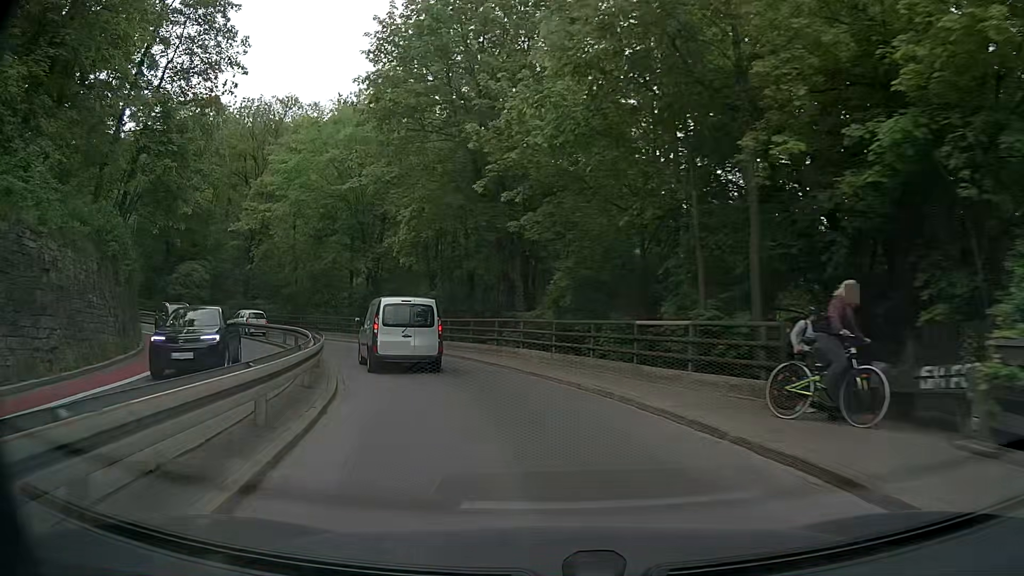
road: secondary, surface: asphalt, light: Day
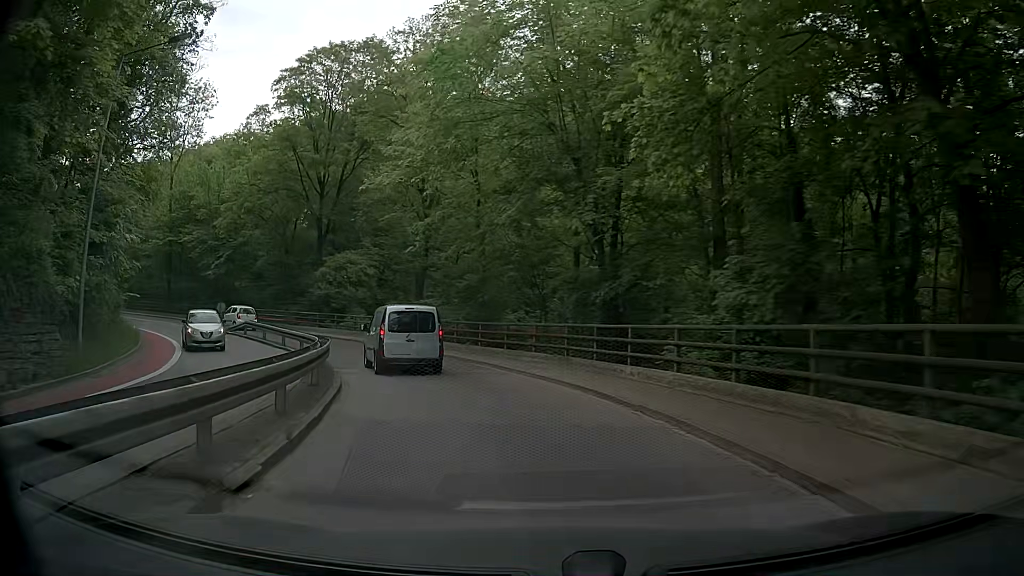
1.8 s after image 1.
(-3.5, +19.4) m; -21°
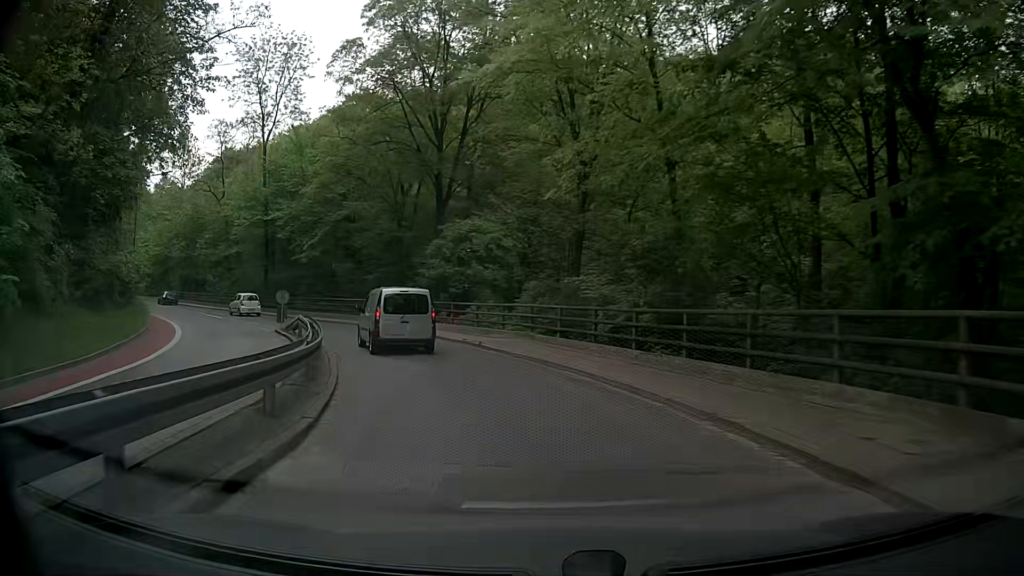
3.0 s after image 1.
(-1.5, +13.4) m; -13°
(-1, +10) (-4, +19) (-9, +28) (-15, +36) (-21, +44) (-28, +51) (-35, +58) (-42, +65) (-49, +72) (-57, +79) m
